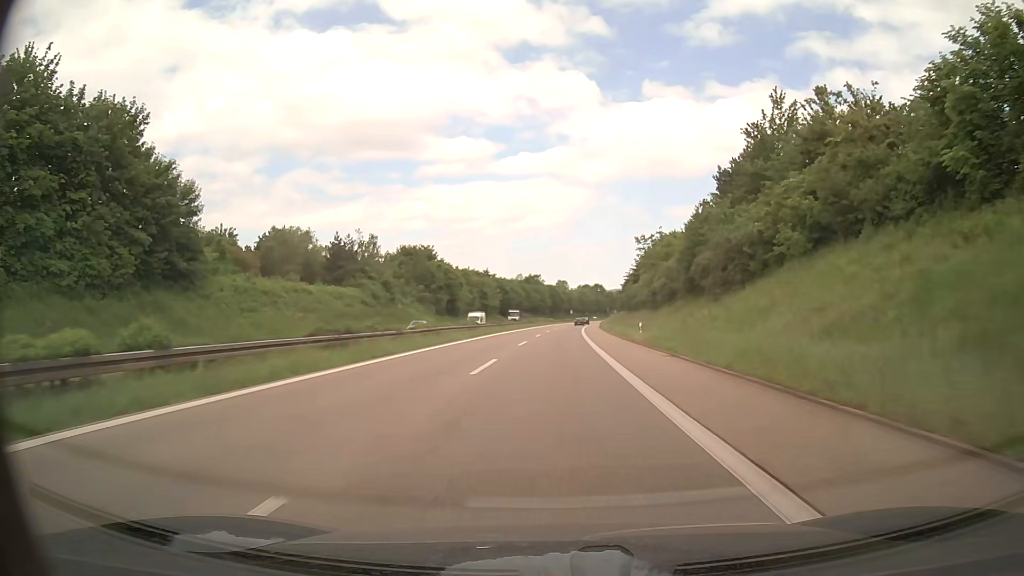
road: trunk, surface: asphalt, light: Day
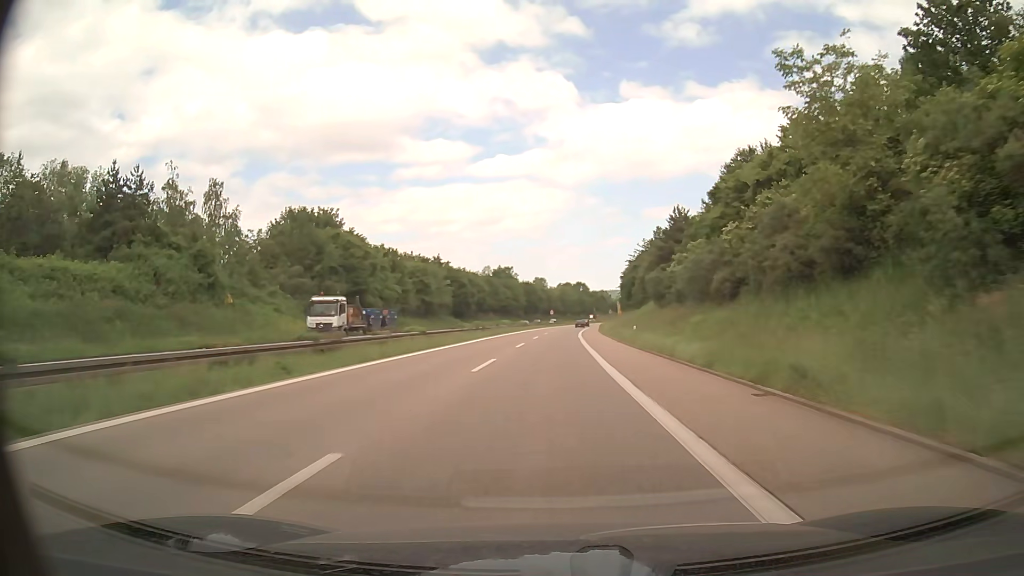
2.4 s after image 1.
(+1.0, +50.1) m; +2°
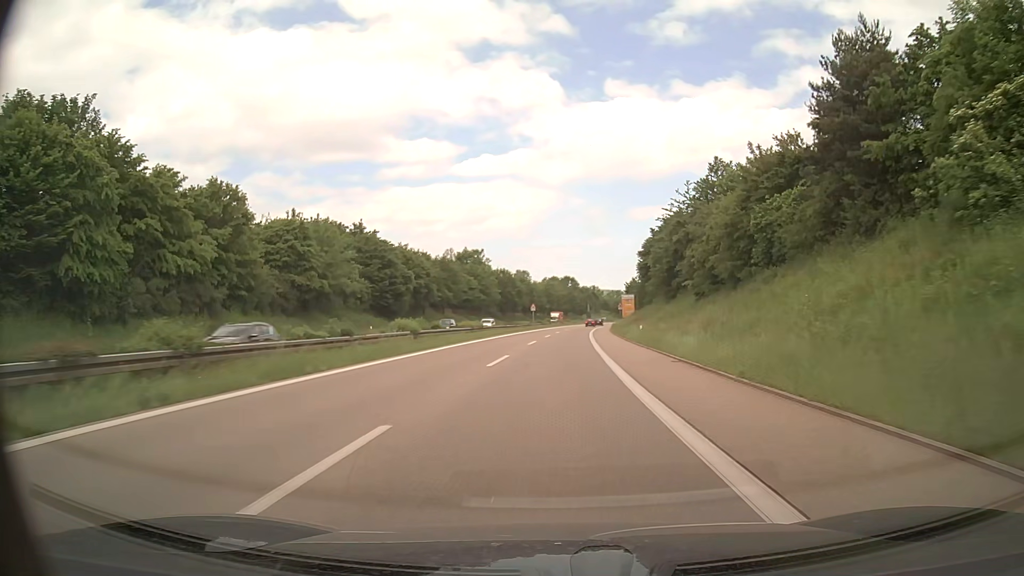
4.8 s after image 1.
(+0.7, +50.0) m; +1°
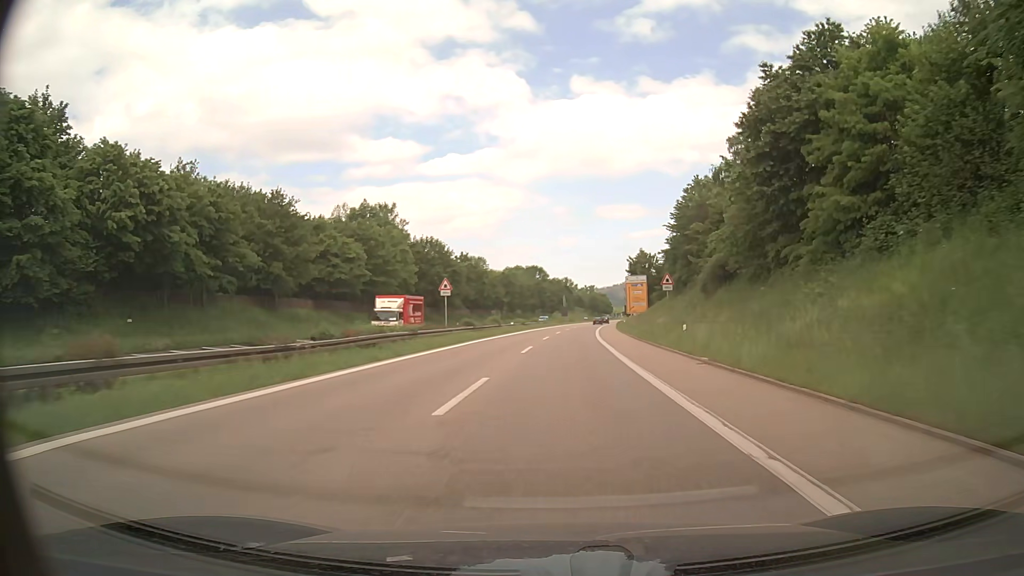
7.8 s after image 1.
(+1.4, +62.4) m; +3°
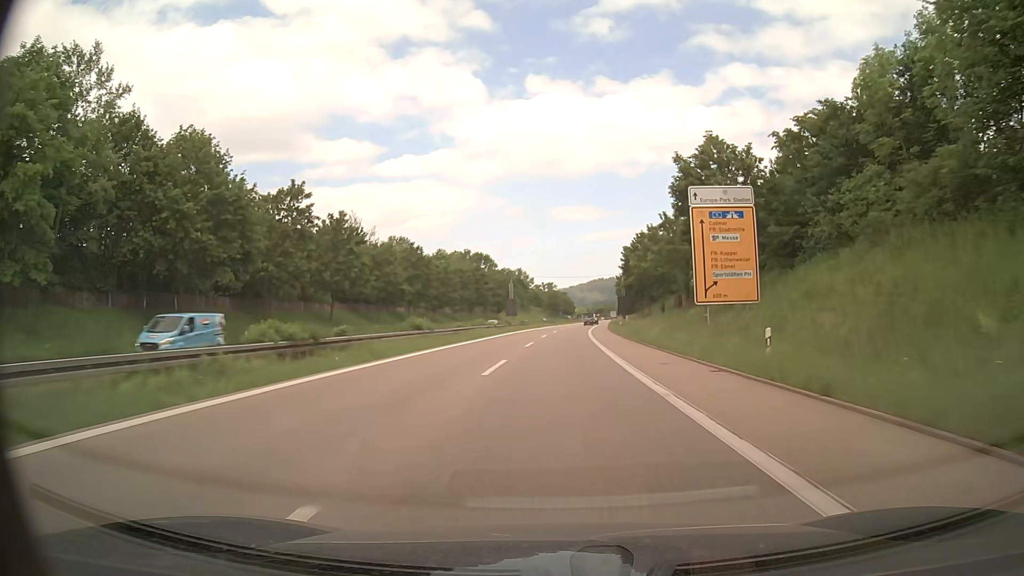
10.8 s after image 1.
(+2.2, +62.4) m; +4°
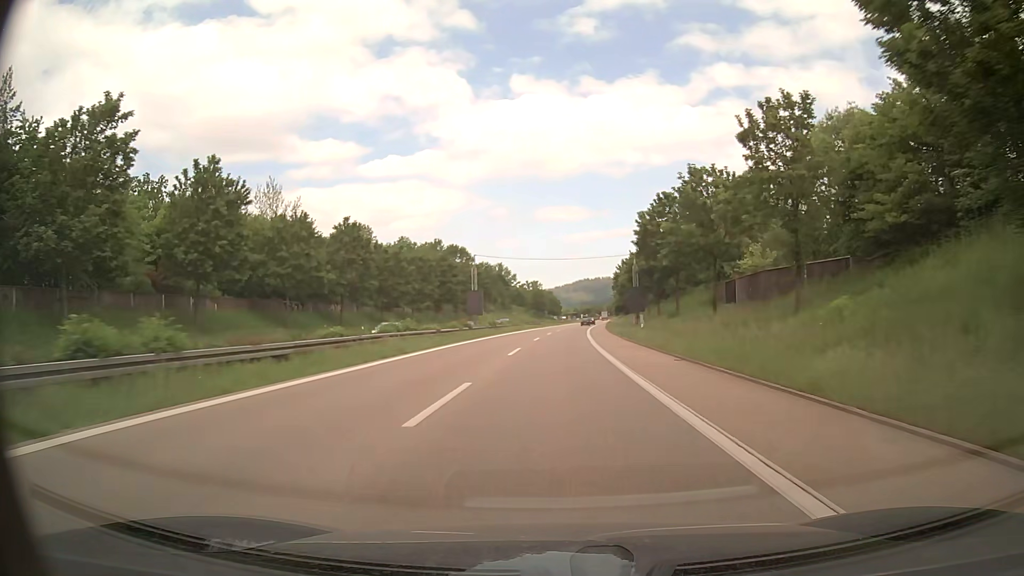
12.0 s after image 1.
(+0.4, +25.0) m; +2°
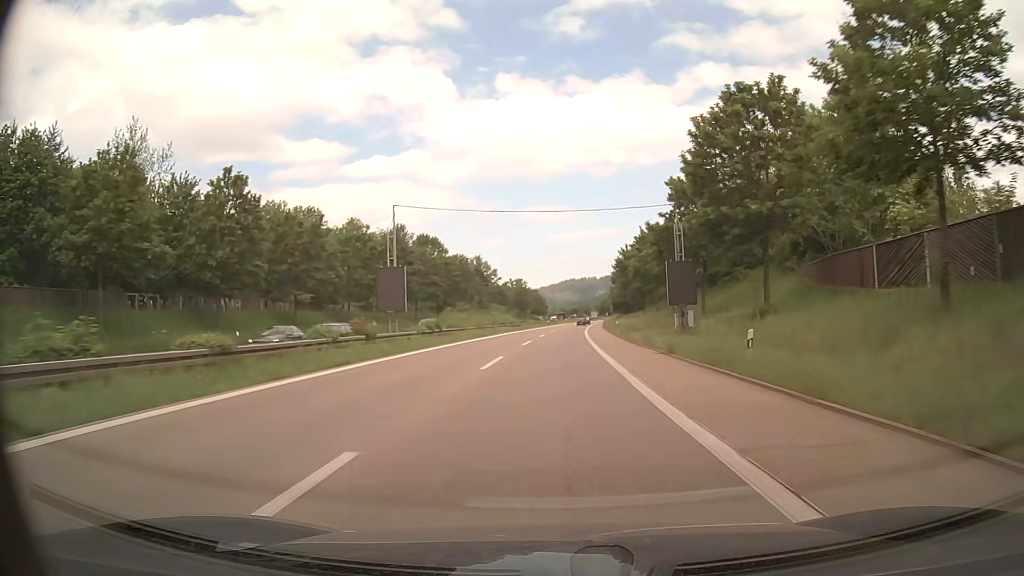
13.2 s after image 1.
(+0.2, +25.0) m; +1°
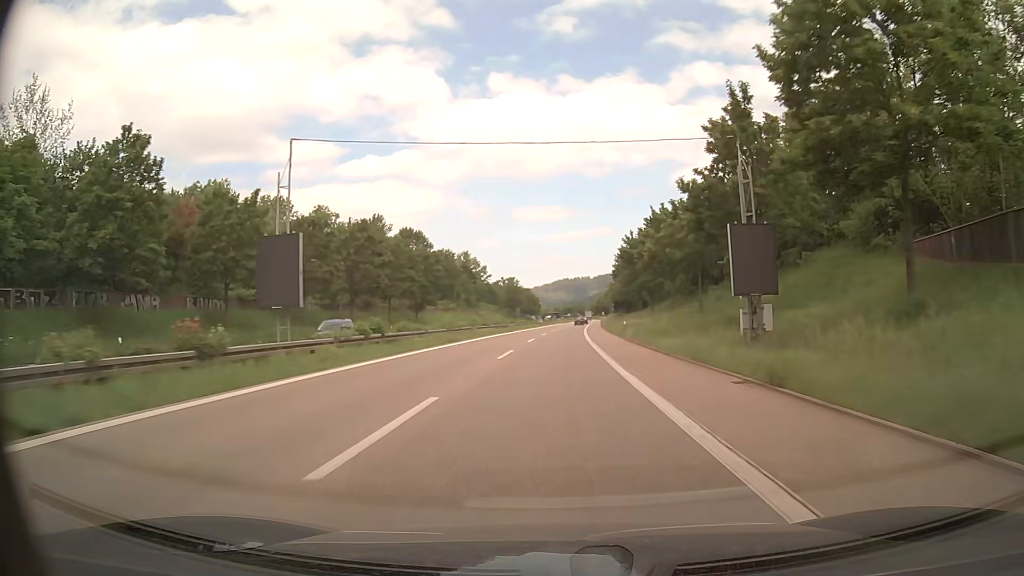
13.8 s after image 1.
(+0.1, +12.5) m; +1°
(0, +10) (0, +20) (0, +30) (0, +40) (+1, +50) (+1, +60) (+1, +70) (+2, +80) (+2, +90) (+3, +100) m
